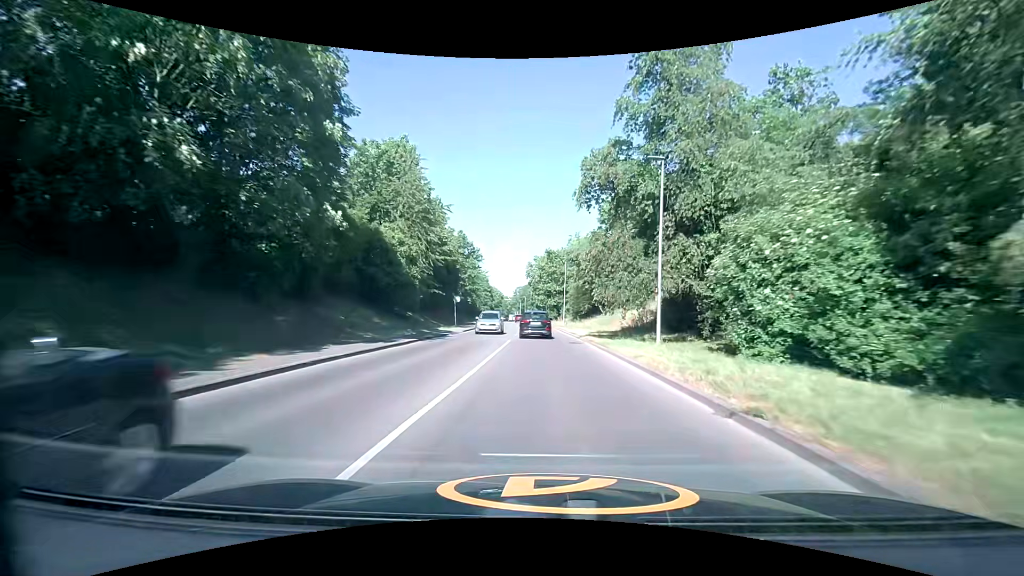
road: secondary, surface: asphalt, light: Day
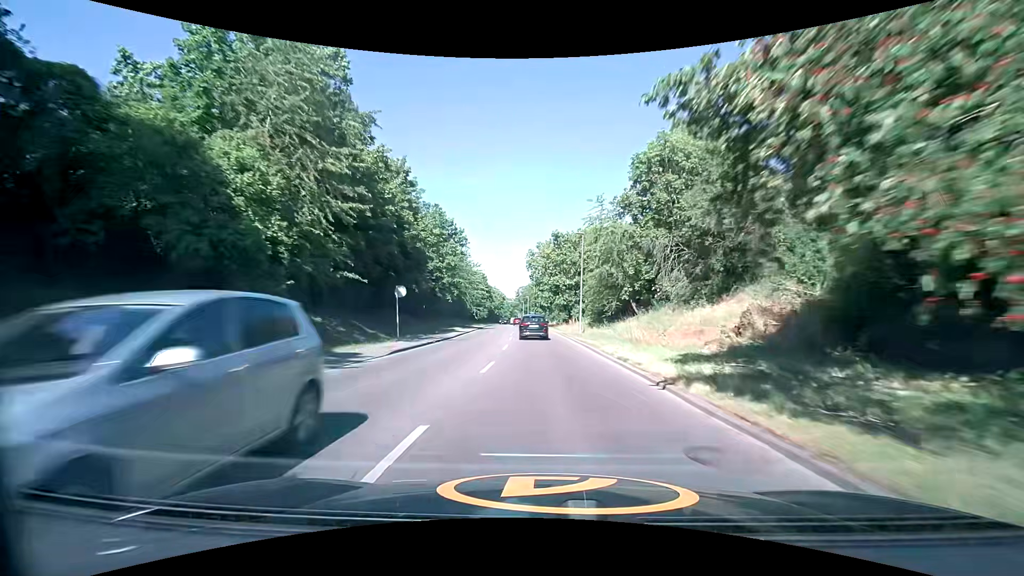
(-0.1, +19.2) m; -1°
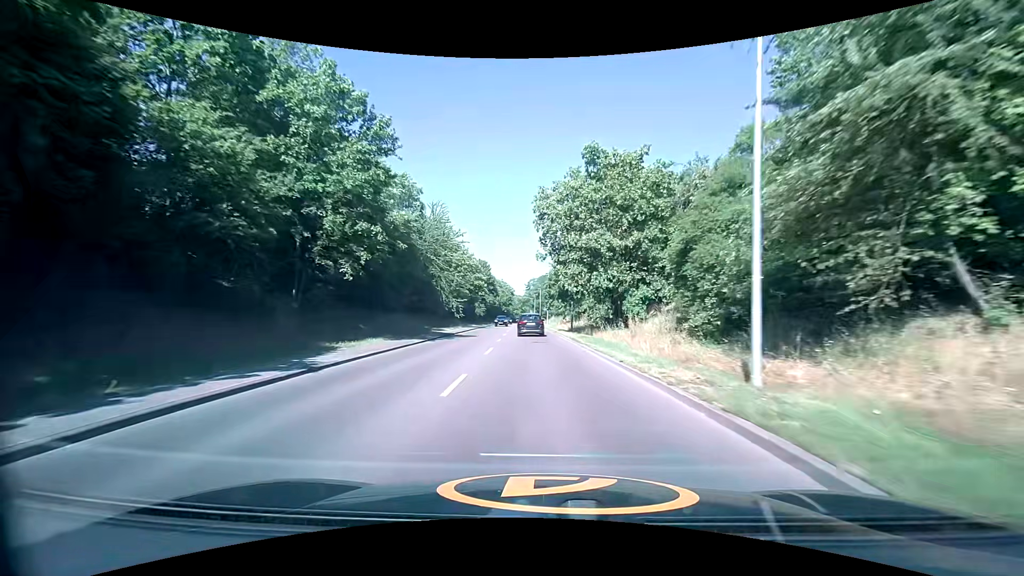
(-0.4, +31.0) m; -1°
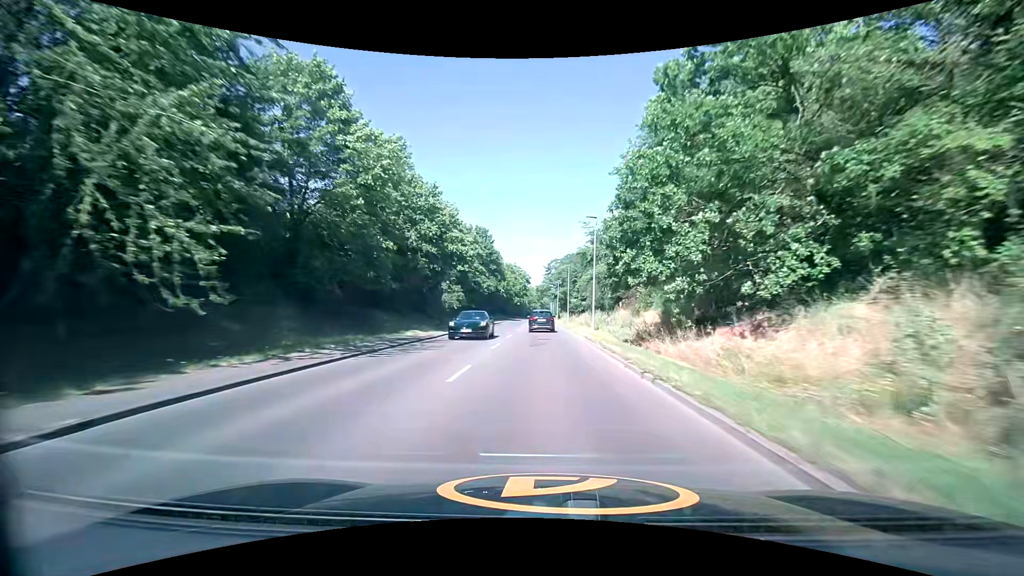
(-1.4, +44.0) m; -3°
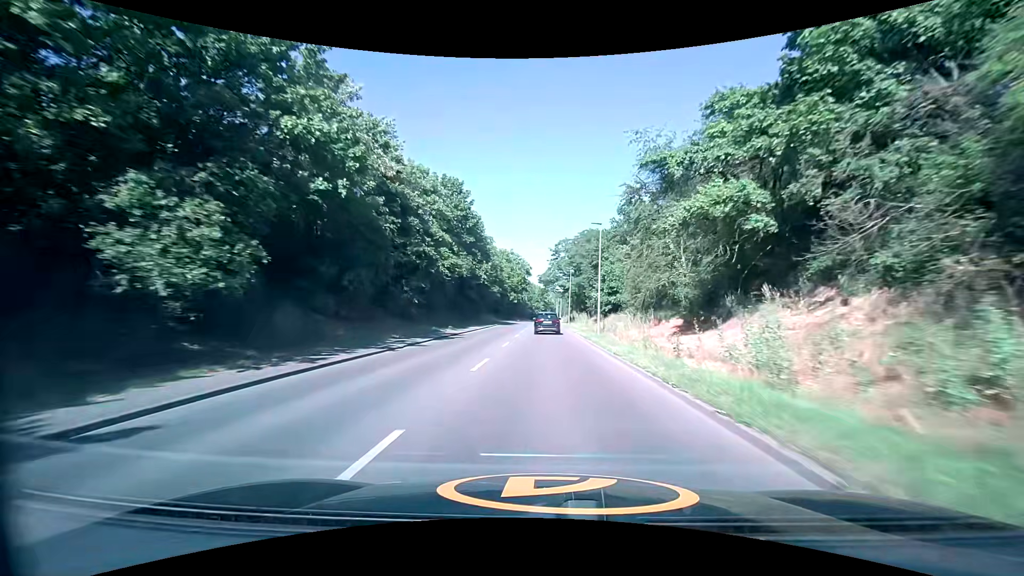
(-0.1, +33.6) m; 0°
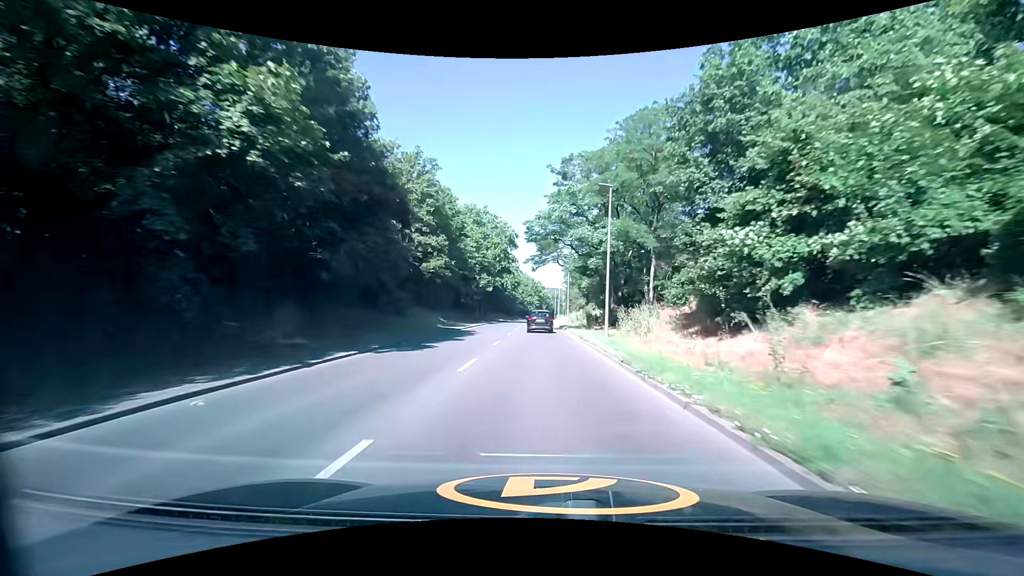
(+0.2, +45.4) m; +1°
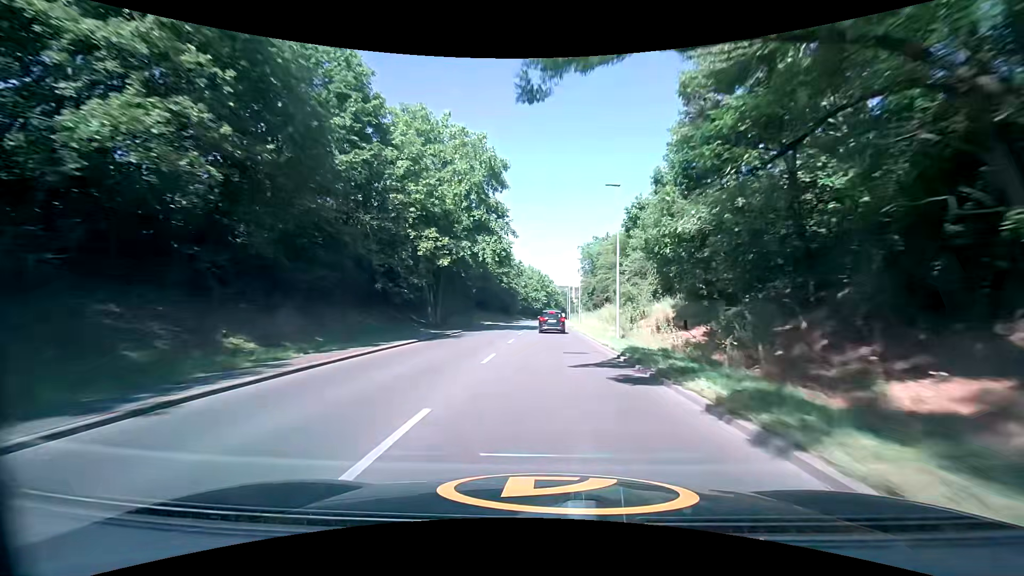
(-0.4, +34.3) m; -1°
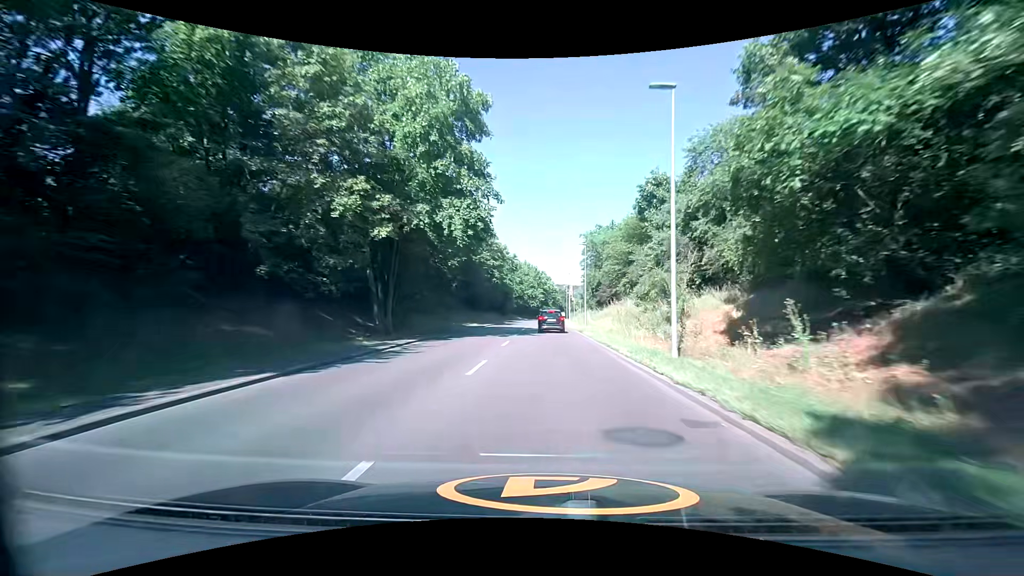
(0.0, +11.4) m; 0°
(0, +10) (0, +20) (0, +30) (0, +40) (+1, +50) (+1, +60) (+1, +70) (+1, +80) (+1, +90) (+2, +100) m
